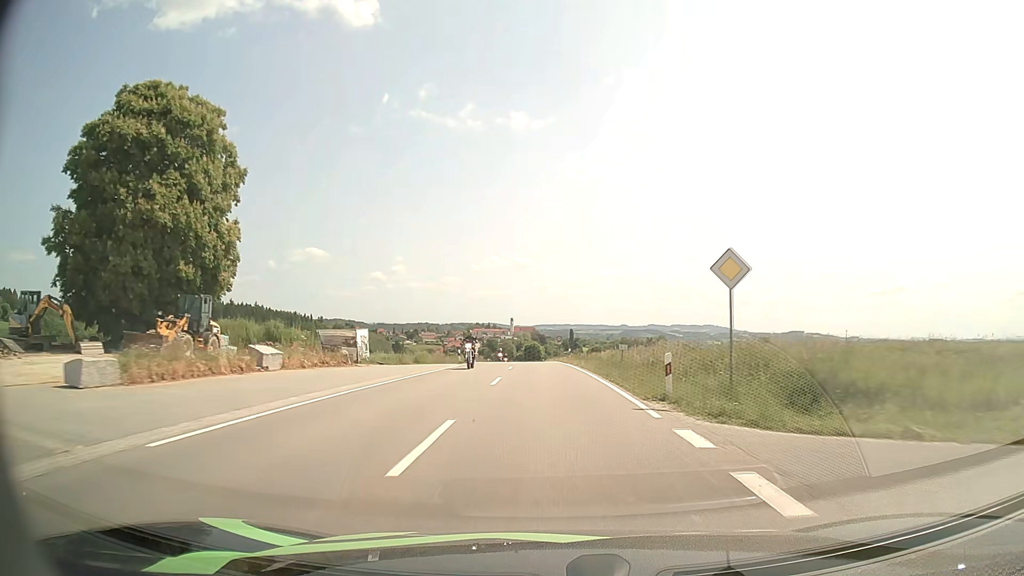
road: tertiary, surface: asphalt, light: Day
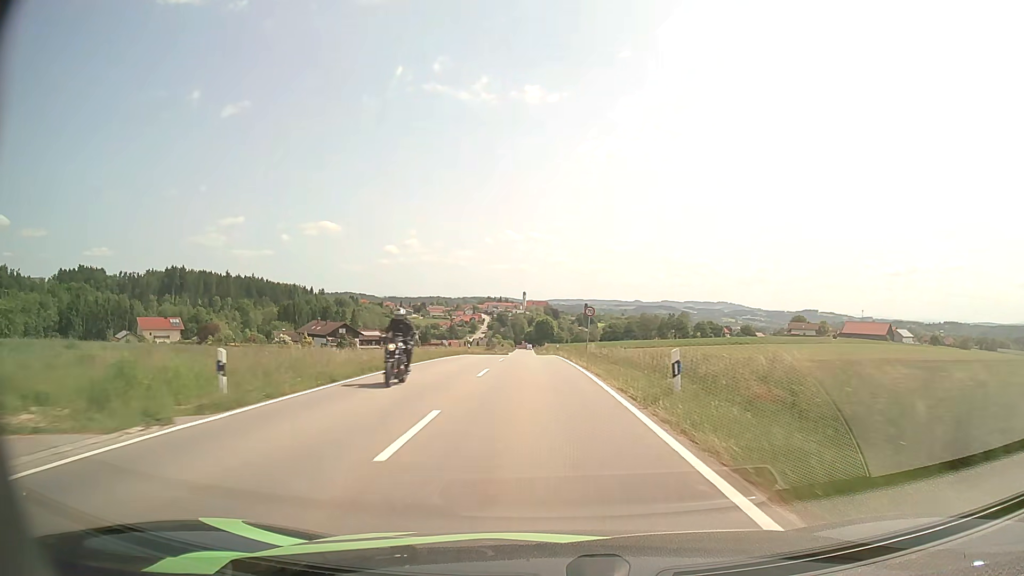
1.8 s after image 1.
(-0.4, +36.6) m; -1°
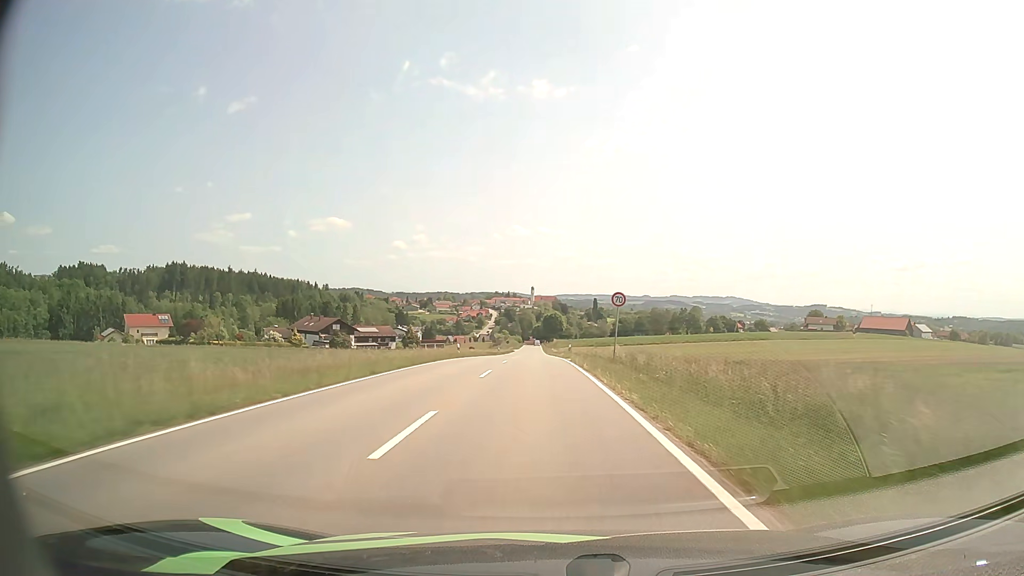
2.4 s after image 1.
(-0.1, +12.0) m; -1°
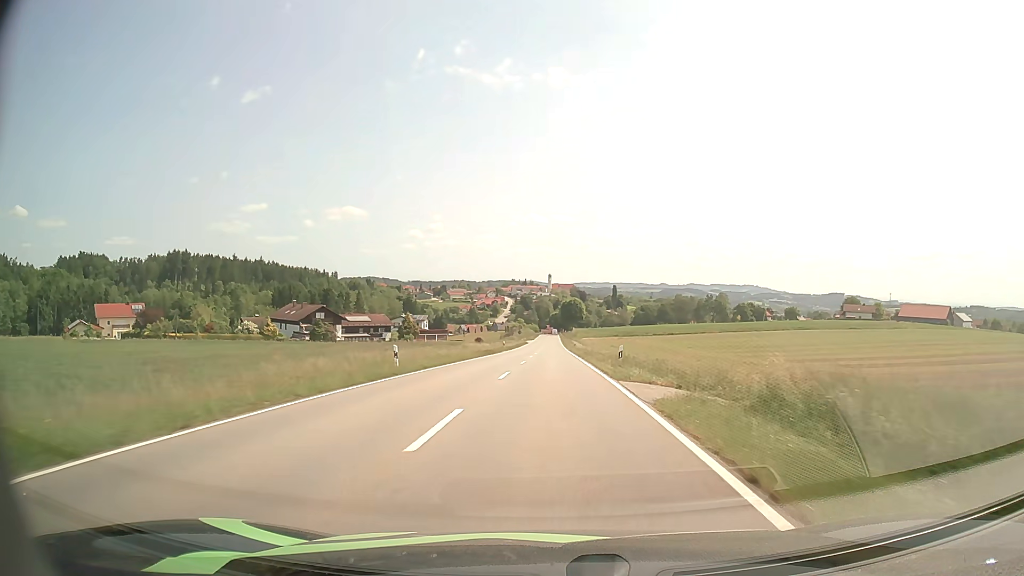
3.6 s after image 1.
(-0.4, +24.2) m; -2°
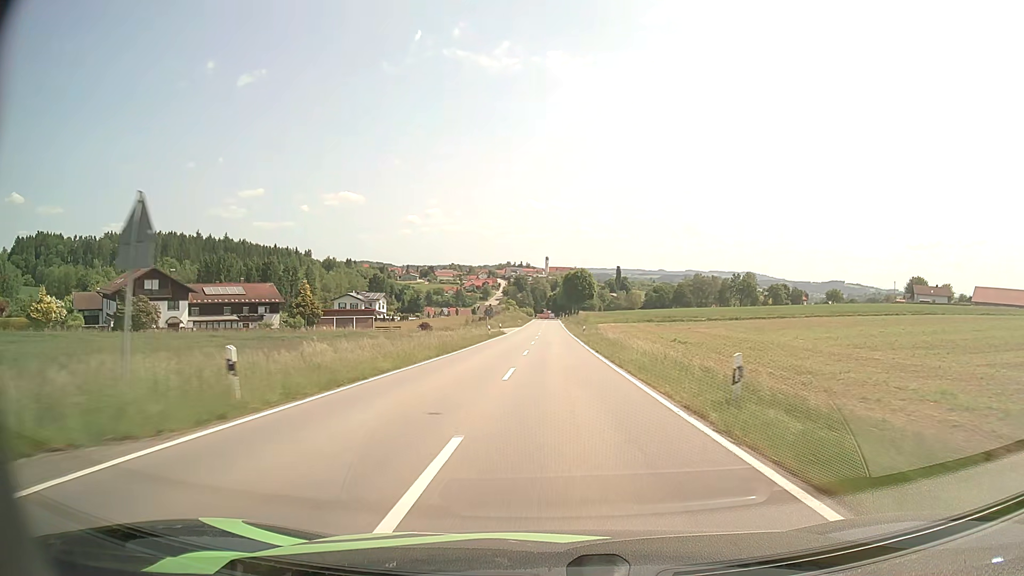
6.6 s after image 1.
(+0.1, +65.1) m; 0°
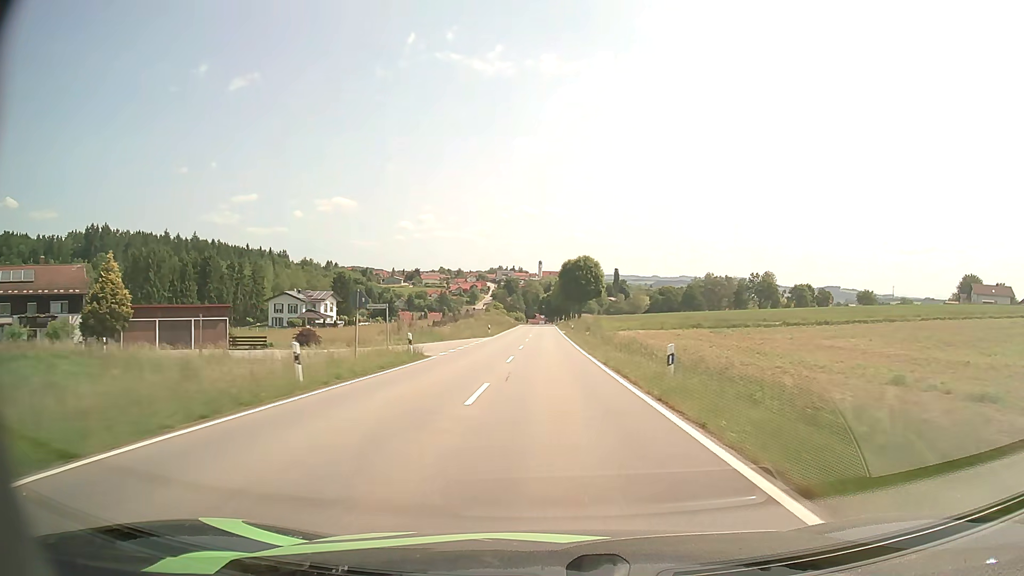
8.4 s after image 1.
(+0.3, +42.4) m; +1°
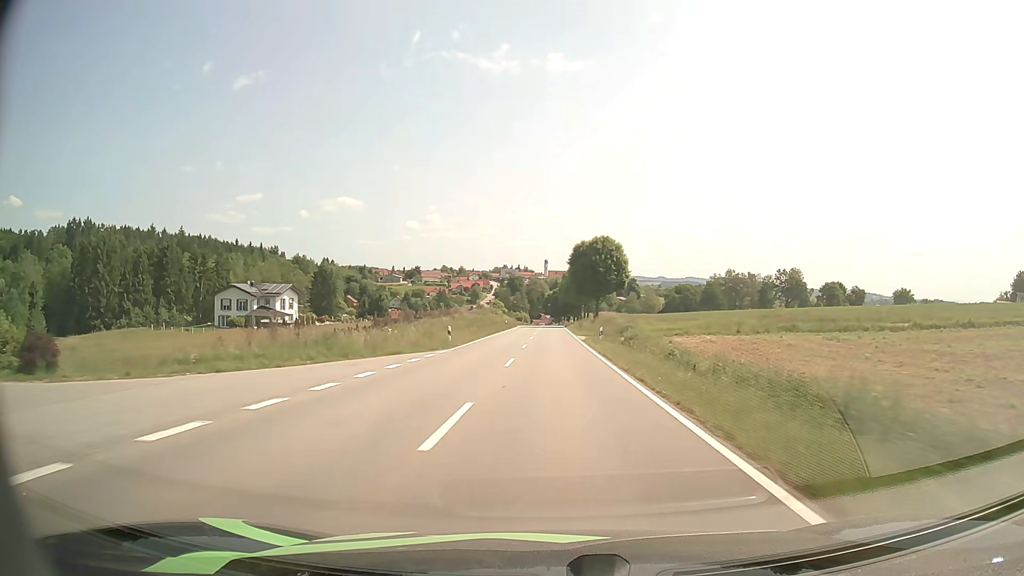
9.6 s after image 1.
(-0.1, +28.6) m; 0°
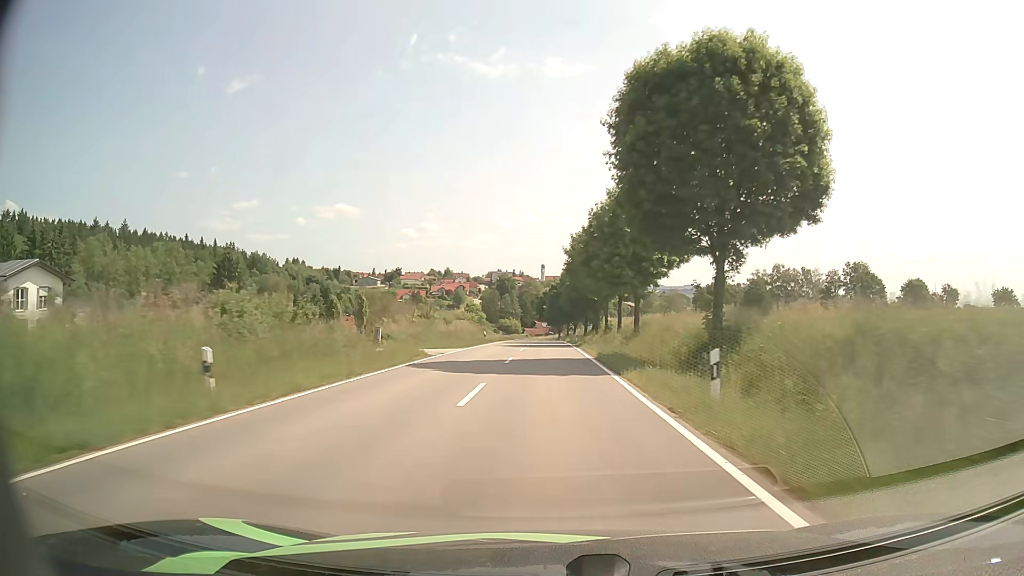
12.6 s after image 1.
(+0.3, +69.9) m; 0°
(0, +10) (0, +20) (0, +30) (0, +40) (0, +50) (0, +60) (0, +70) (0, +80) (0, +90) (0, +100) m
